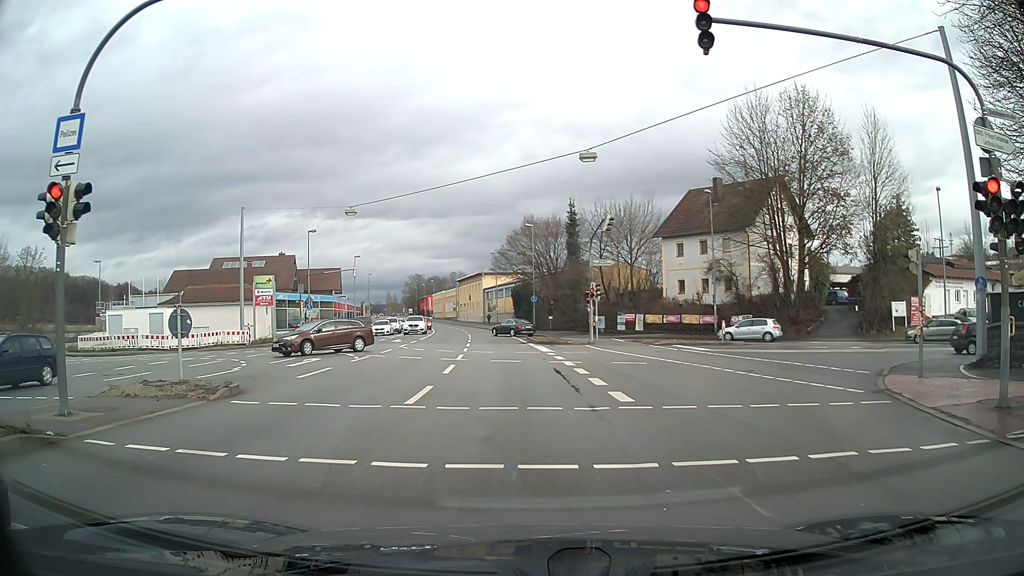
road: primary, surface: asphalt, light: Day
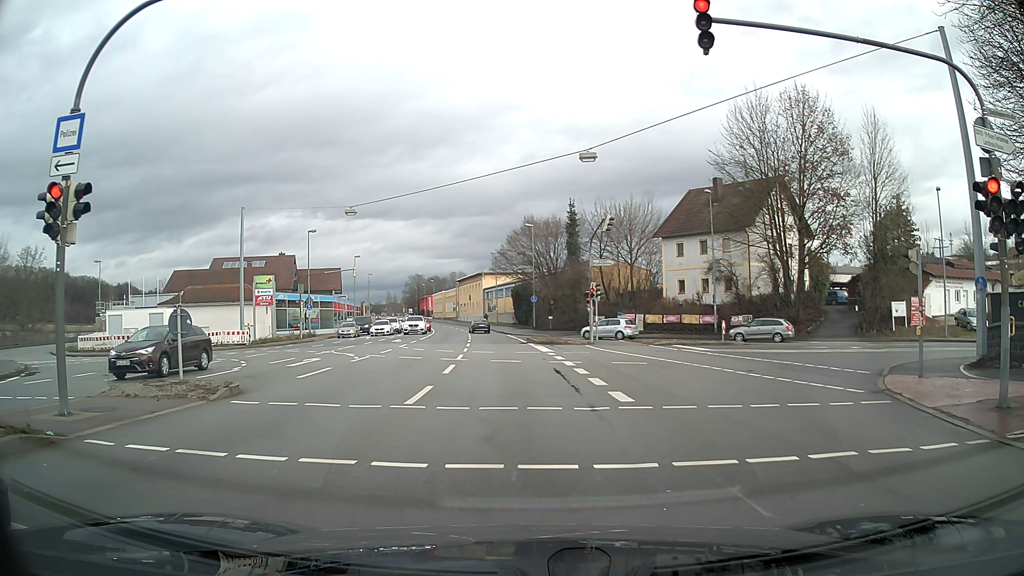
(0.0, 0.0) m; 0°
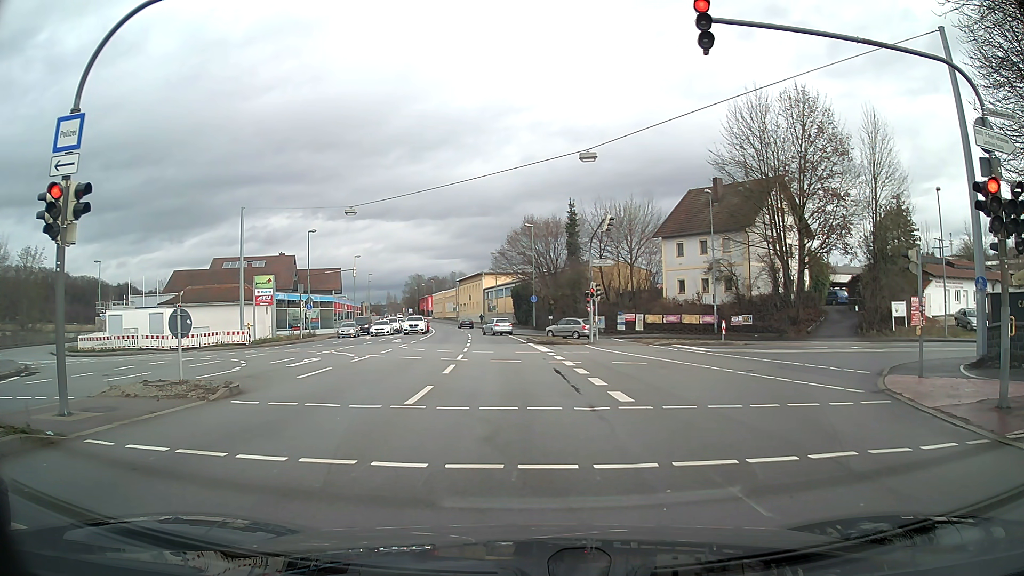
(0.0, 0.0) m; 0°
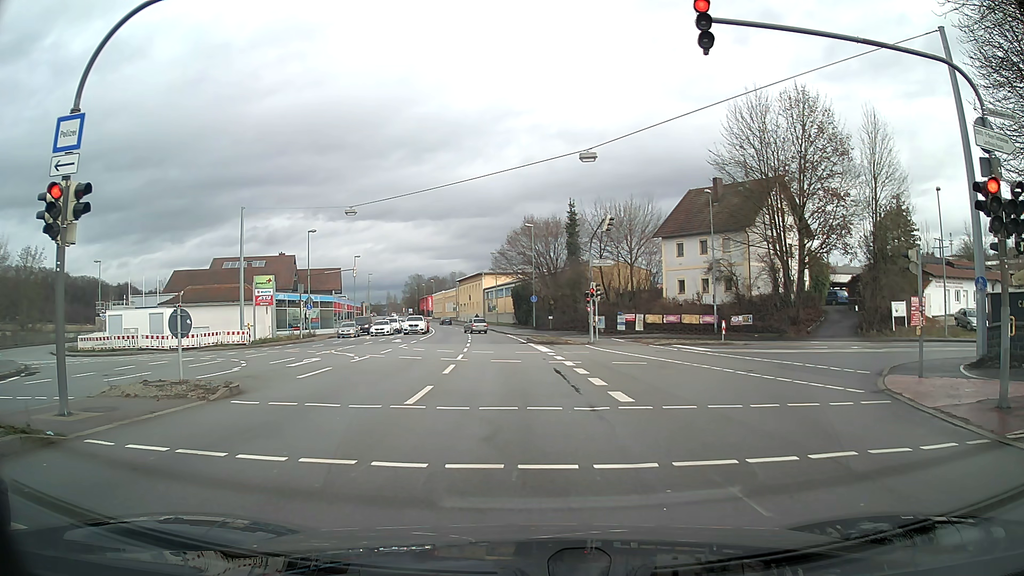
(0.0, 0.0) m; 0°
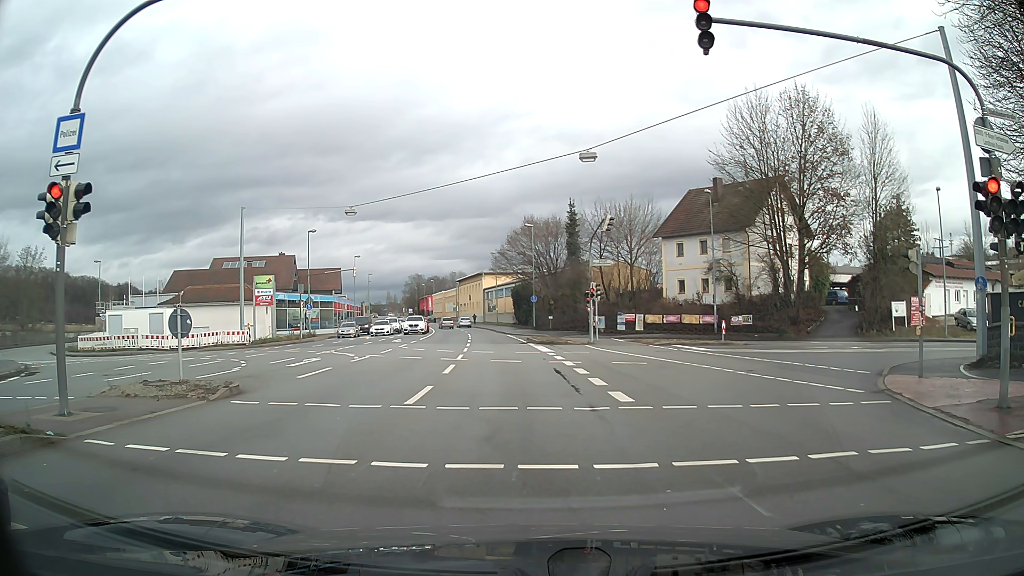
(0.0, 0.0) m; 0°
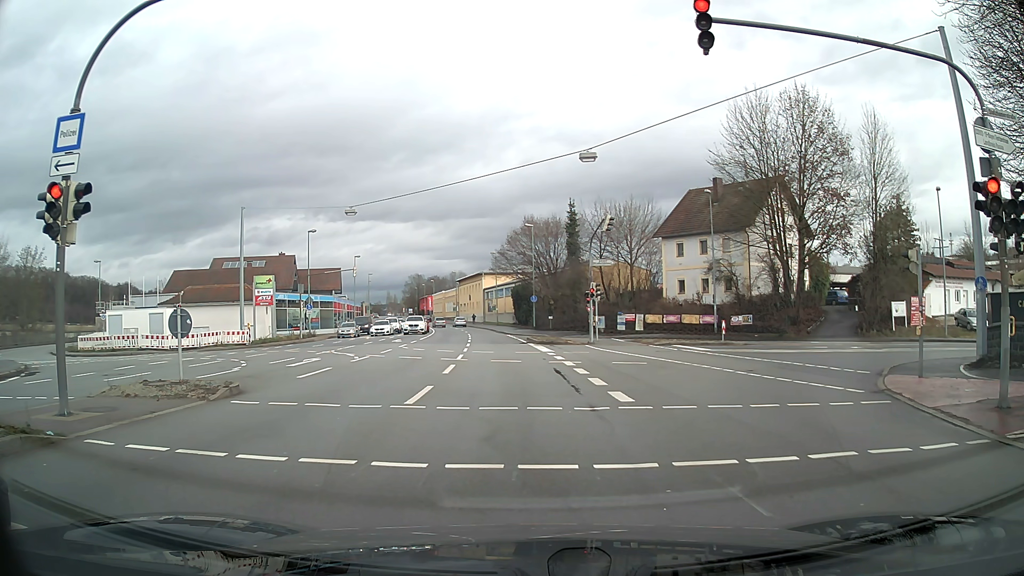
(0.0, 0.0) m; 0°
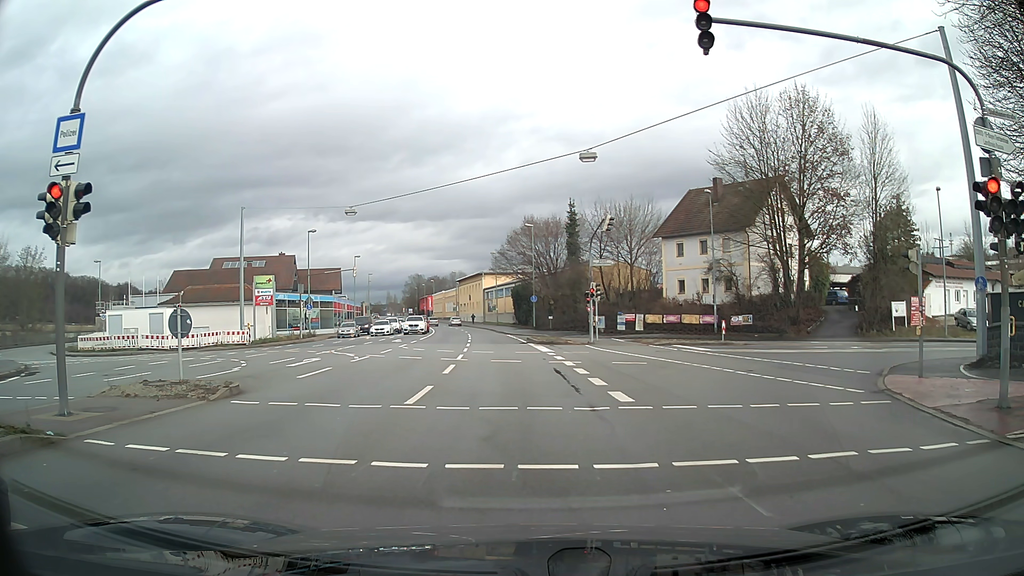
(0.0, 0.0) m; 0°
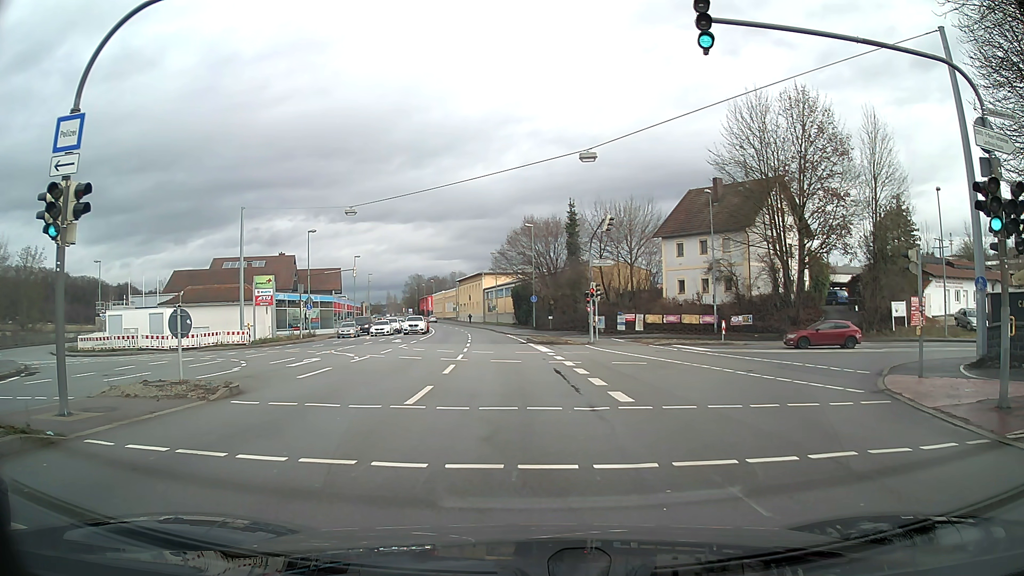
(0.0, 0.0) m; 0°
(0, +10) (-1, +20) (-1, +30) (-2, +40) (-3, +50) (-4, +60) (-5, +70) (-7, +80) (-9, +89) (-11, +99) m
